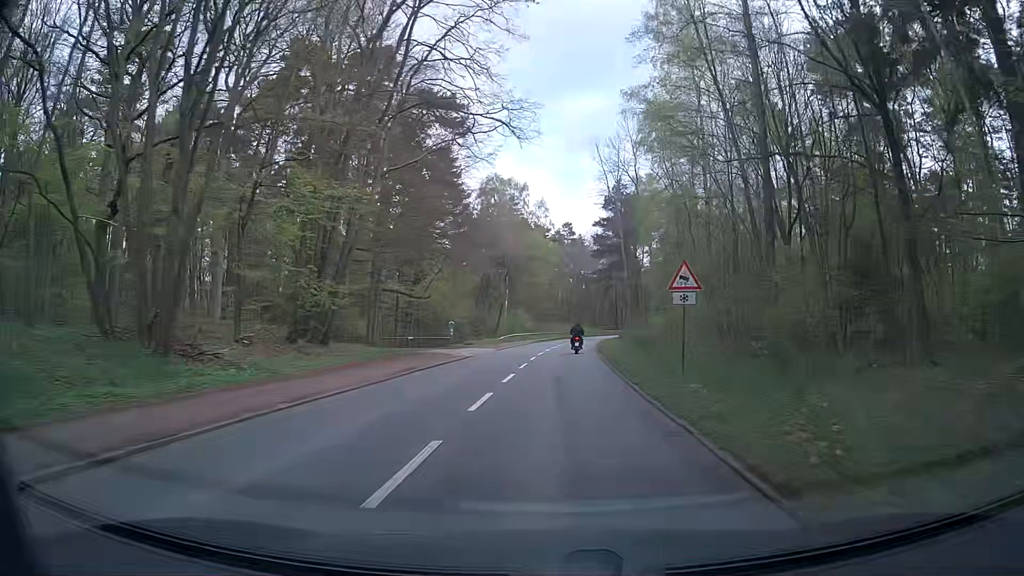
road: secondary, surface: asphalt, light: Day
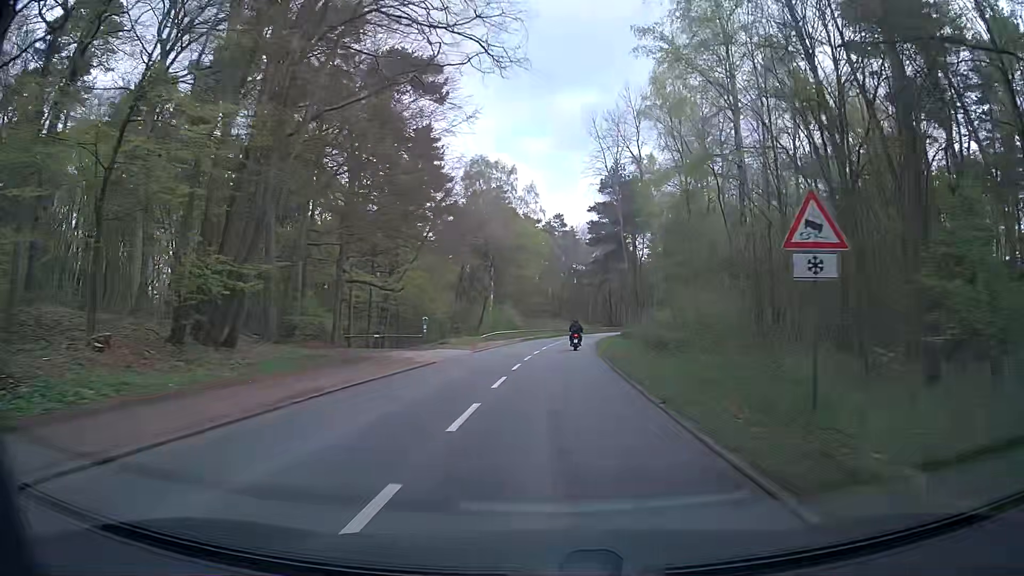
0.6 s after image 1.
(+0.2, +8.4) m; +2°
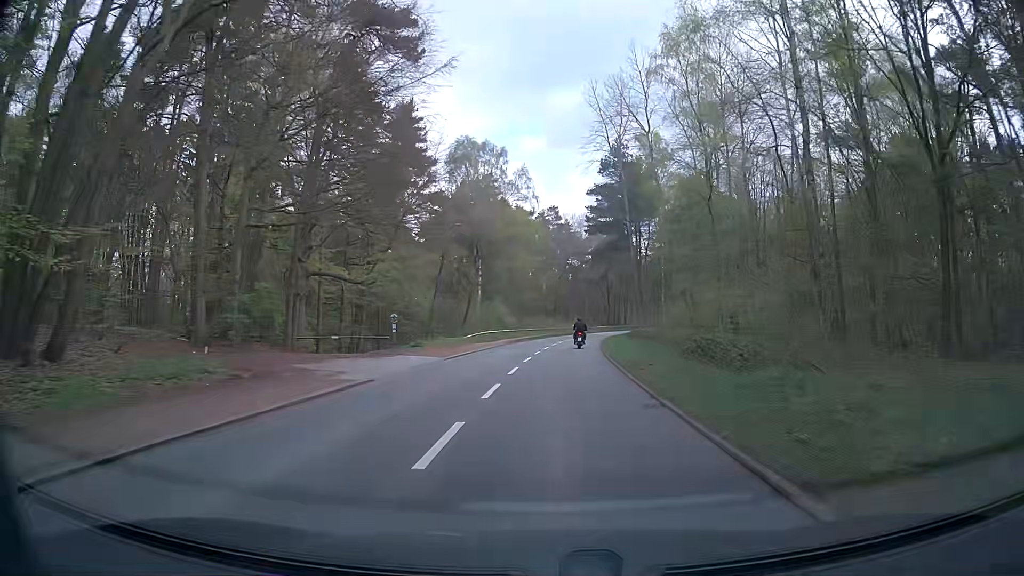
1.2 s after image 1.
(0.0, +8.5) m; -1°
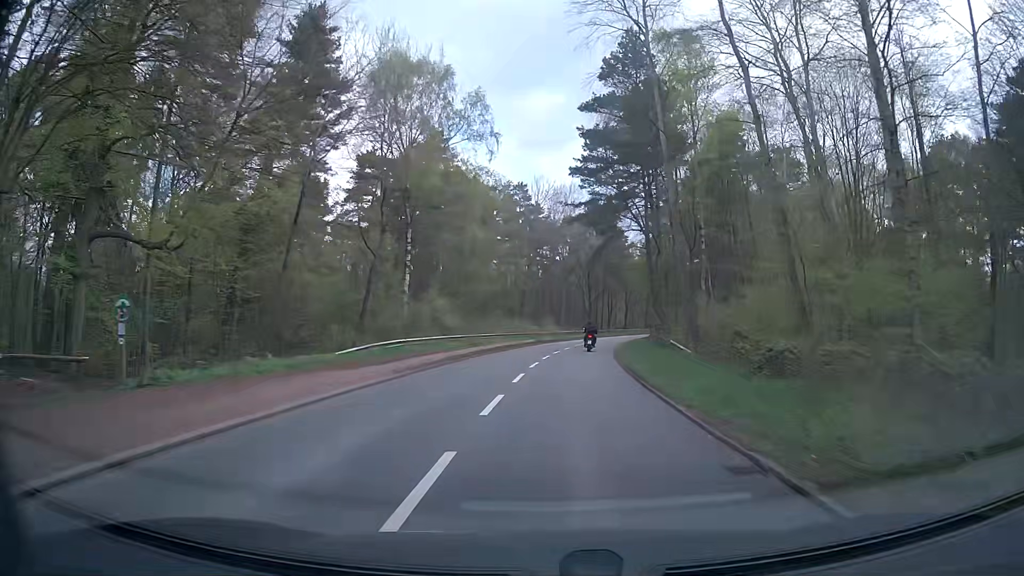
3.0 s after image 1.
(+0.8, +26.1) m; +4°
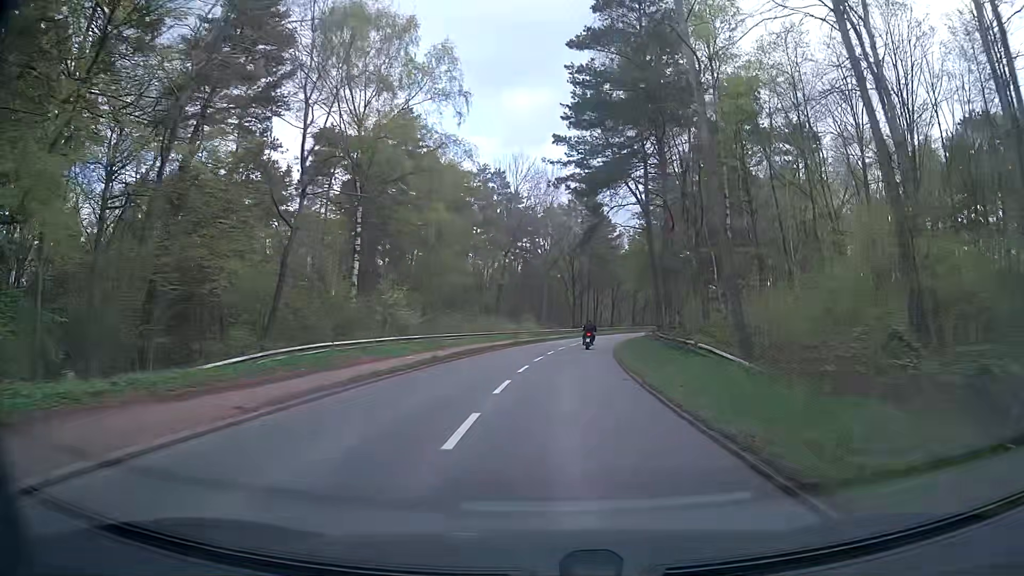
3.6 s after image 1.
(+0.2, +9.0) m; +1°
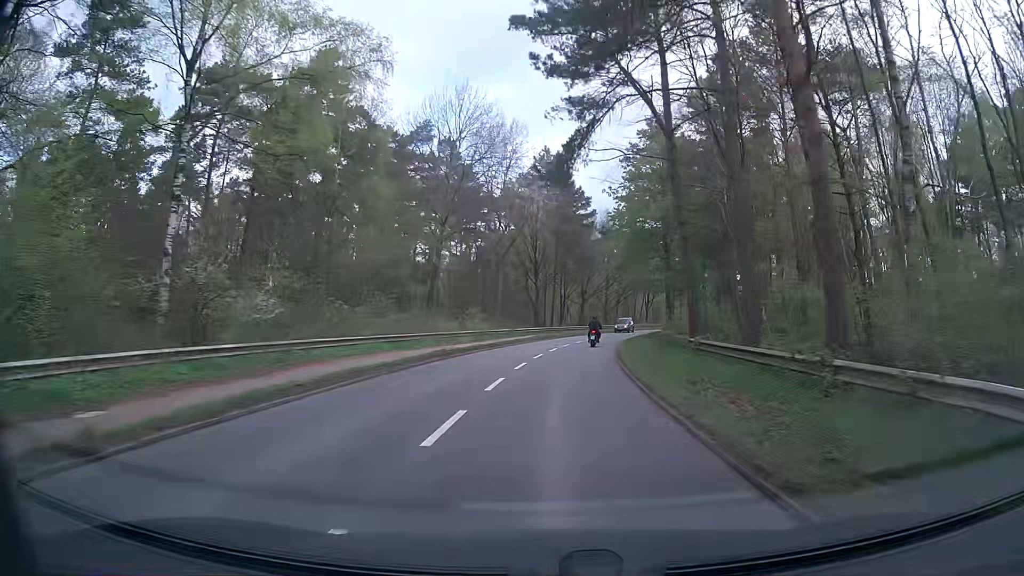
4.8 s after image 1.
(+0.4, +17.9) m; +3°
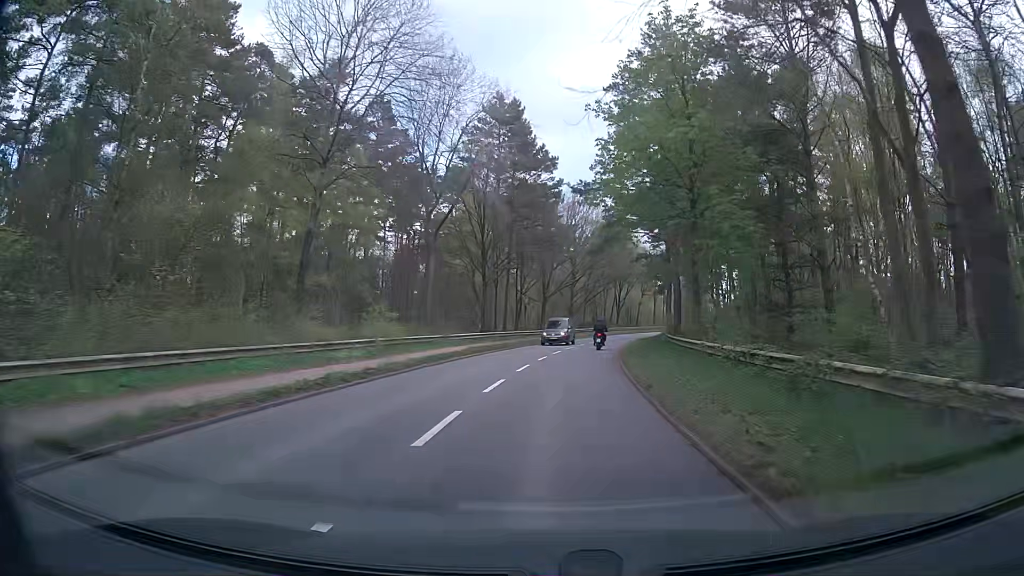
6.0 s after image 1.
(+0.6, +17.8) m; +4°
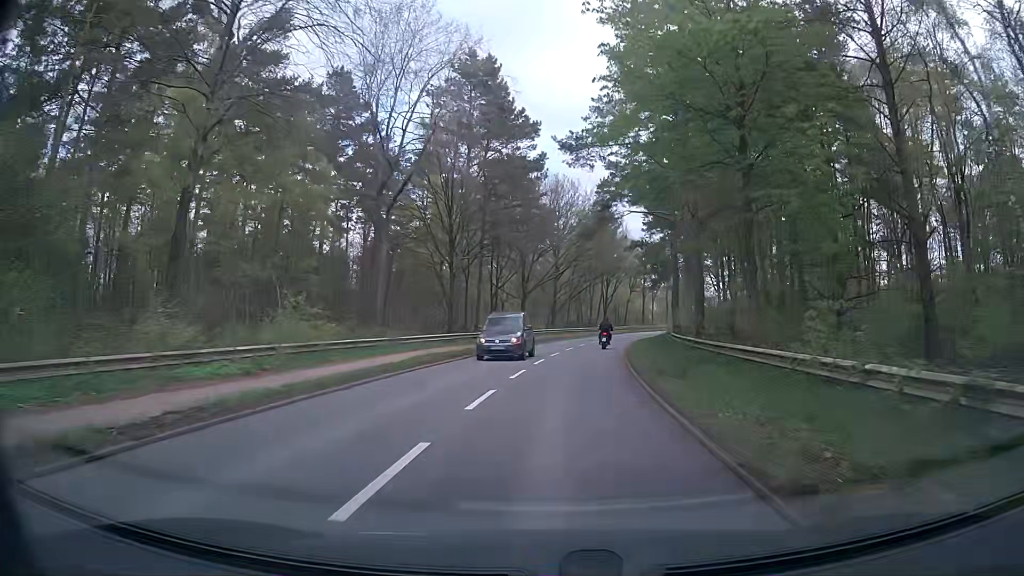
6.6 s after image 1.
(+0.1, +8.9) m; +1°
